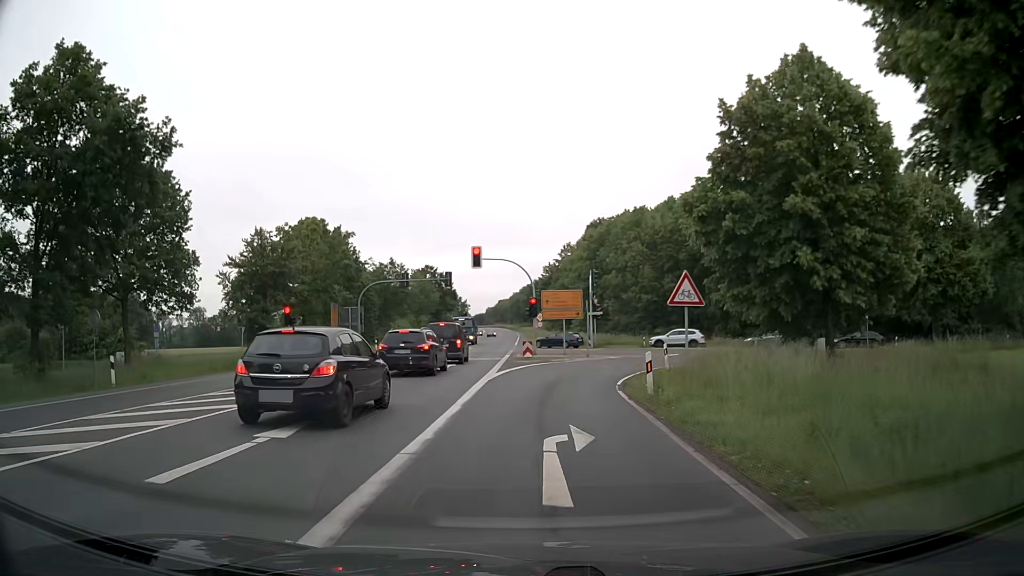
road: primary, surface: asphalt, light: Day
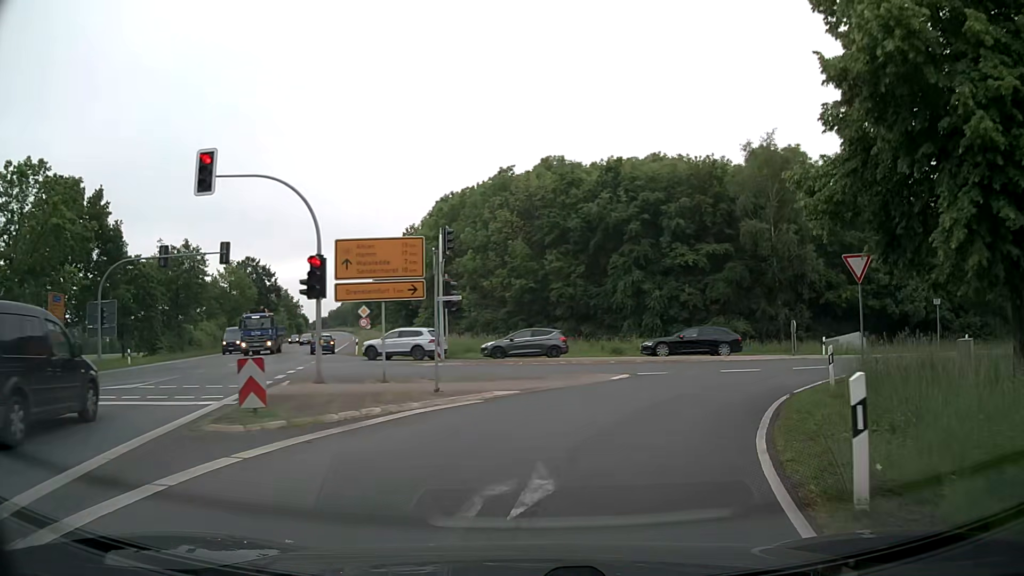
(+1.5, +22.3) m; +12°
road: primary_link
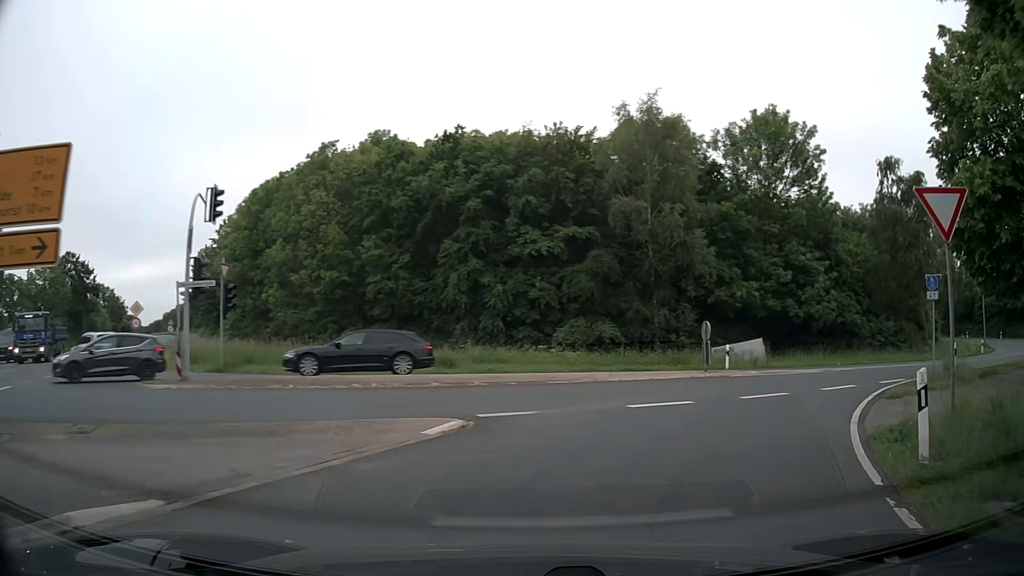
(+1.1, +9.9) m; +14°
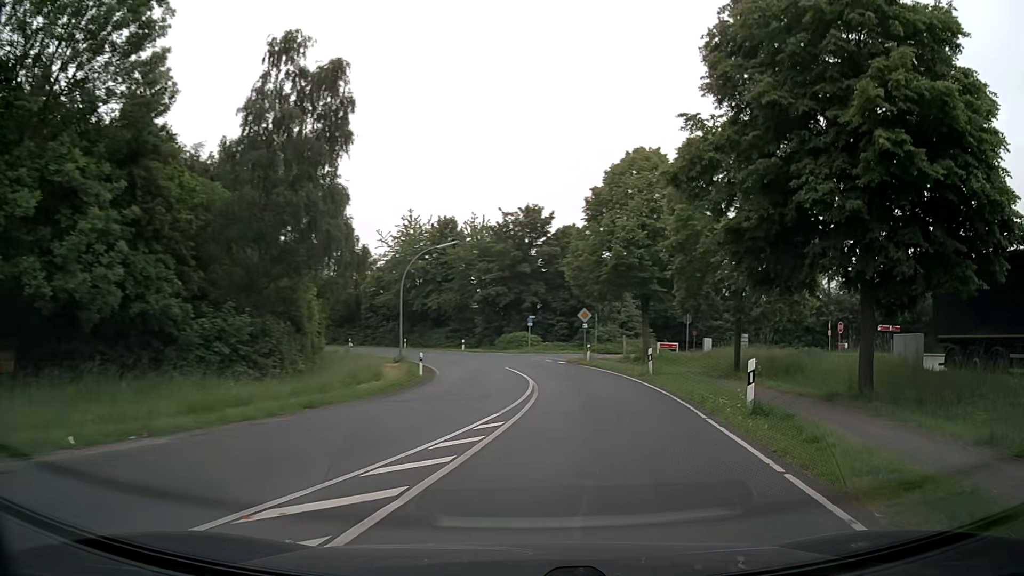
(+11.3, +21.6) m; +55°
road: secondary
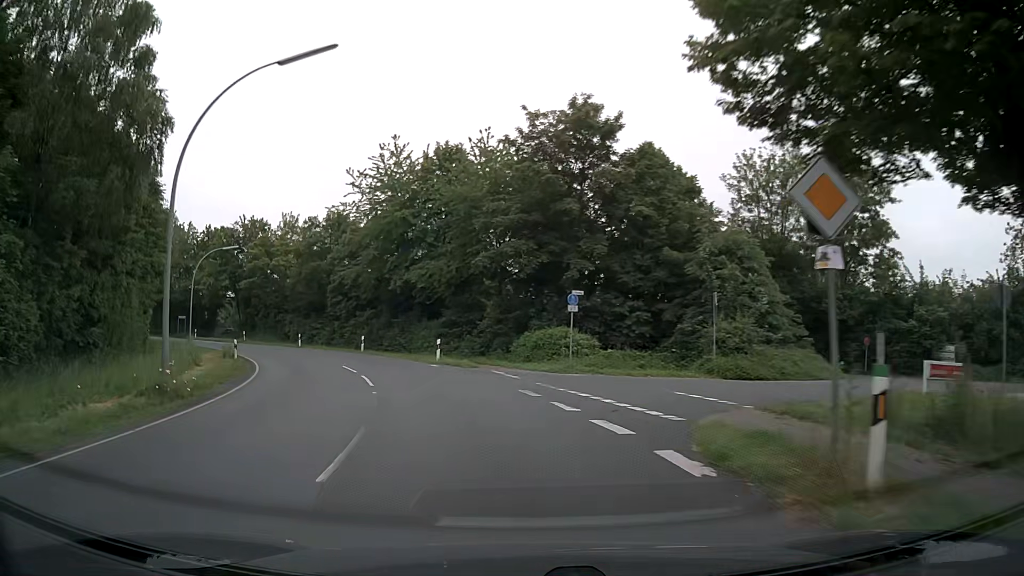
(+1.6, +32.2) m; -4°
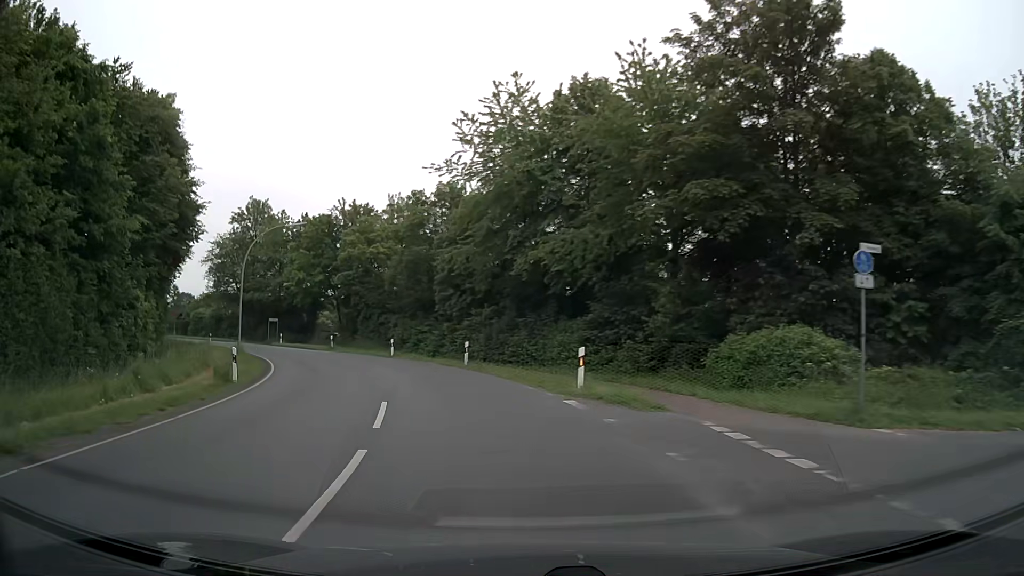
(-1.5, +14.6) m; -12°
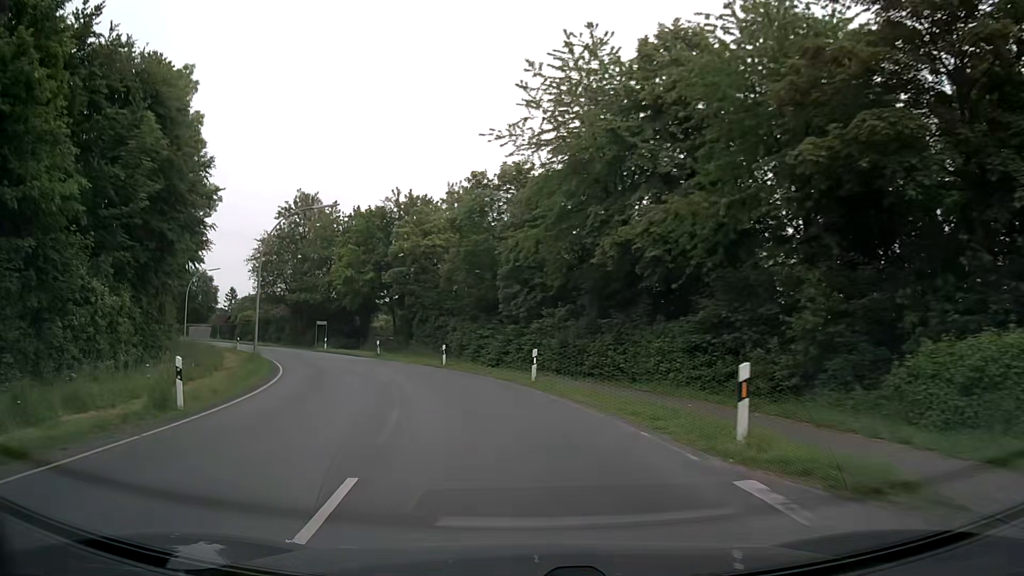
(-0.4, +7.5) m; -6°
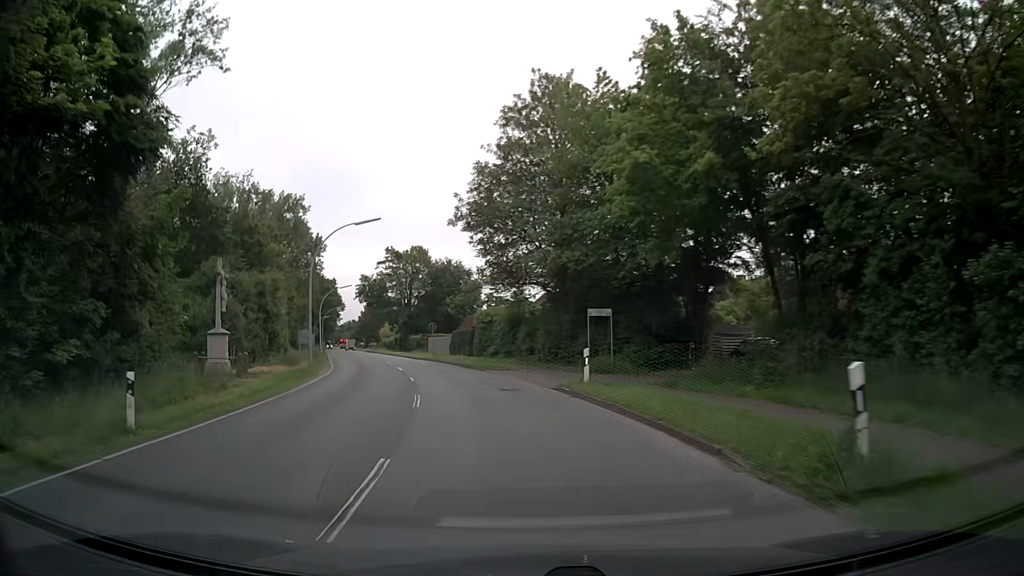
(-9.4, +37.8) m; -27°
(0, +10) (-2, +20) (-4, +30) (-6, +39) (-9, +49) (-12, +59) (-15, +68) (-18, +78) (-21, +87) (-24, +97) m
